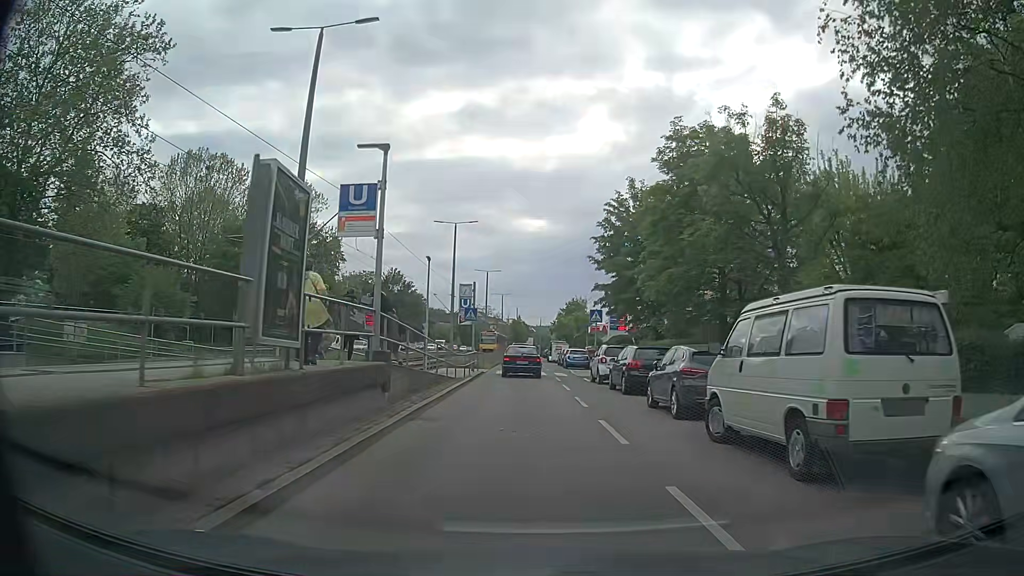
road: secondary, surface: asphalt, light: Day
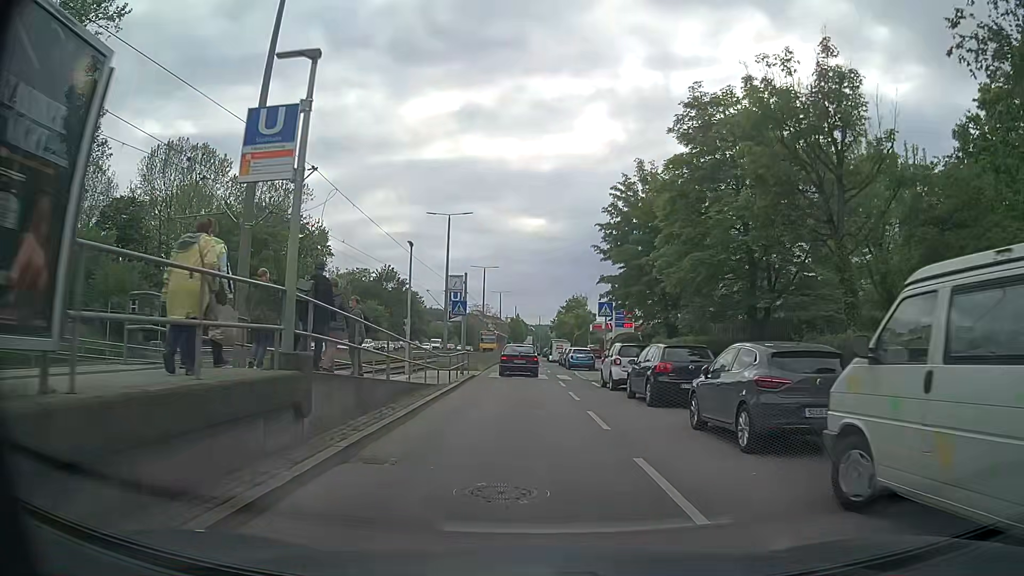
(0.0, +4.5) m; 0°
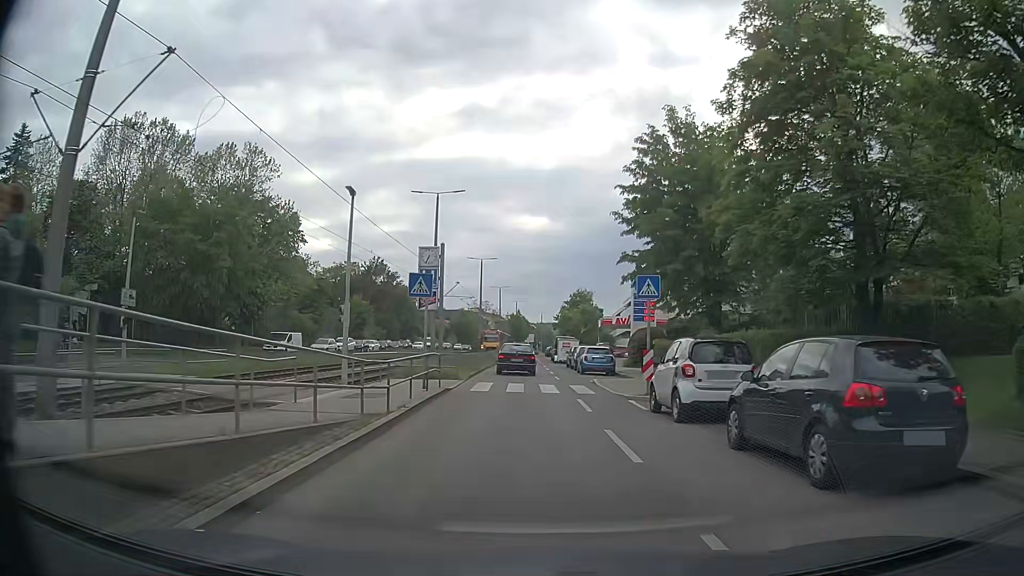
(0.0, +9.6) m; -2°
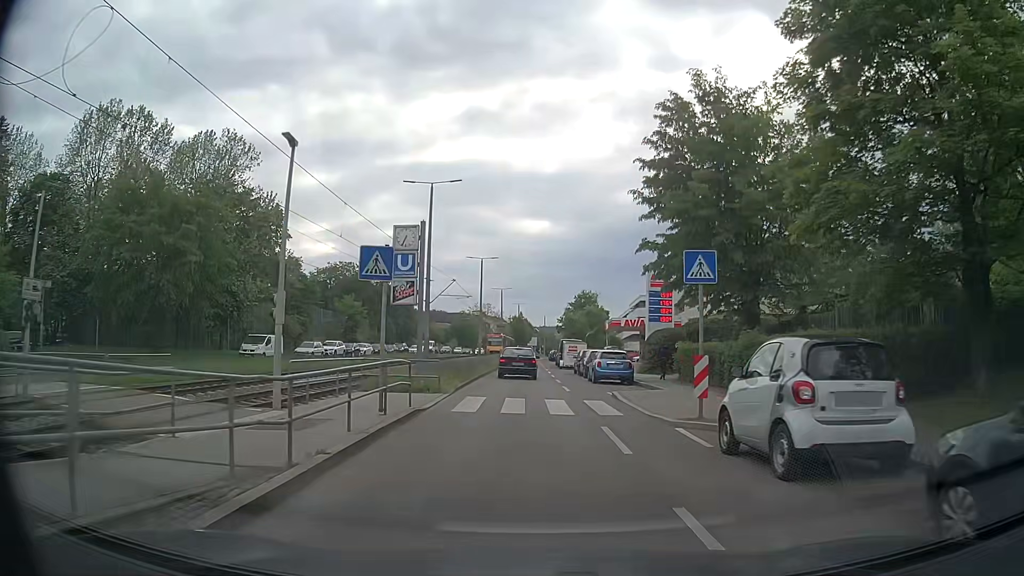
(+0.1, +5.2) m; +1°
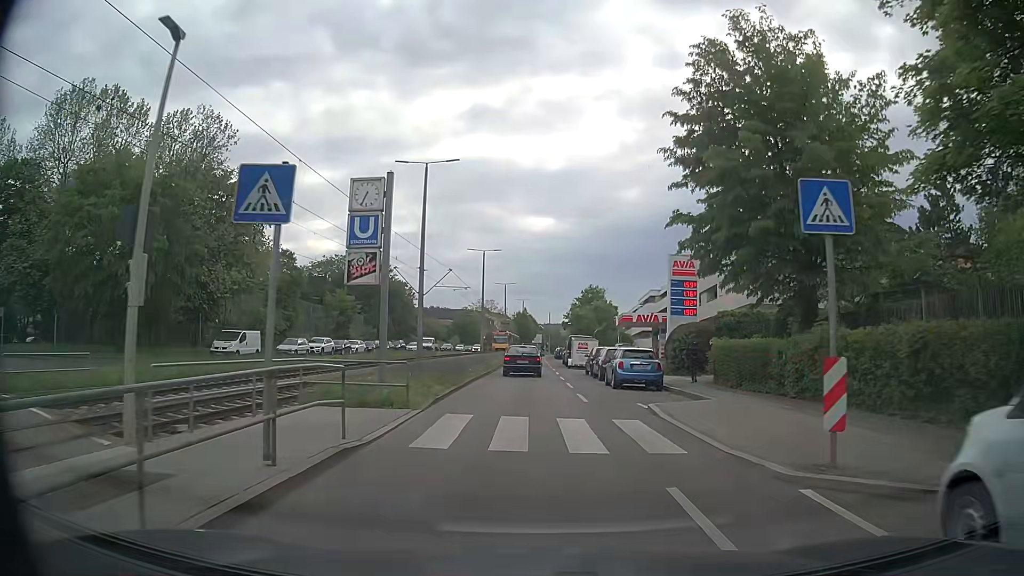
(-0.1, +5.4) m; 0°
